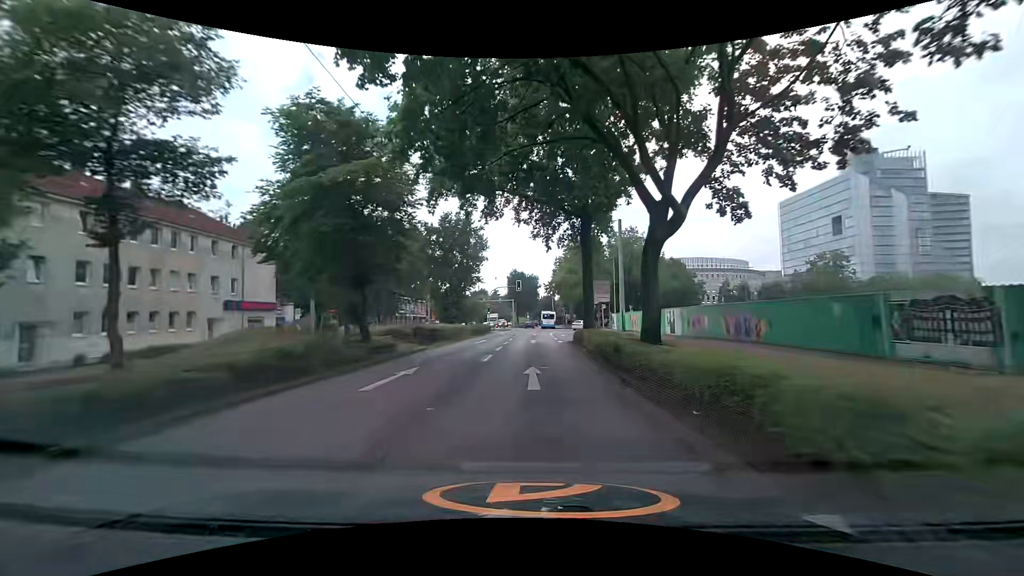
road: secondary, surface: asphalt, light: Day
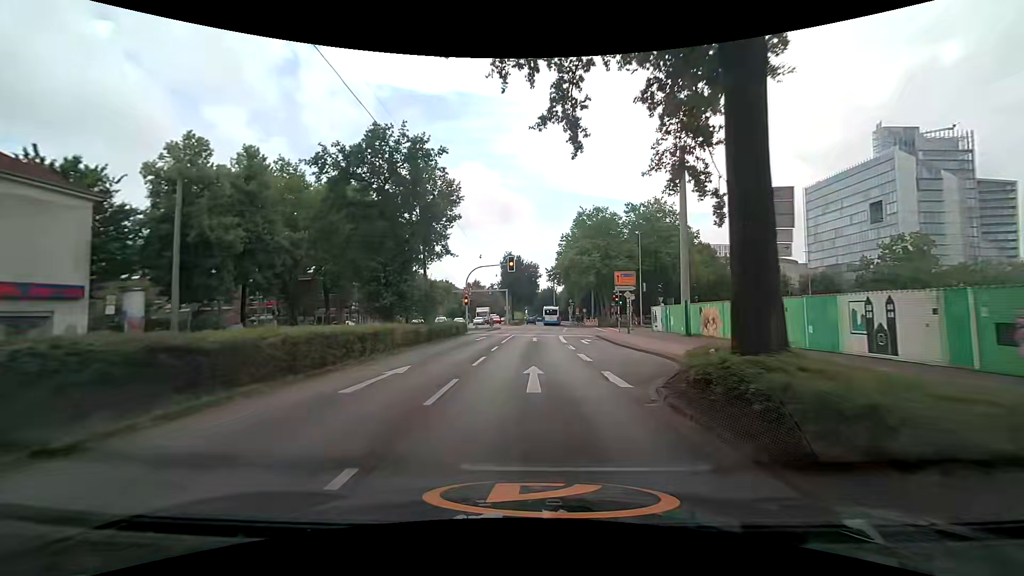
(+0.1, +21.2) m; 0°
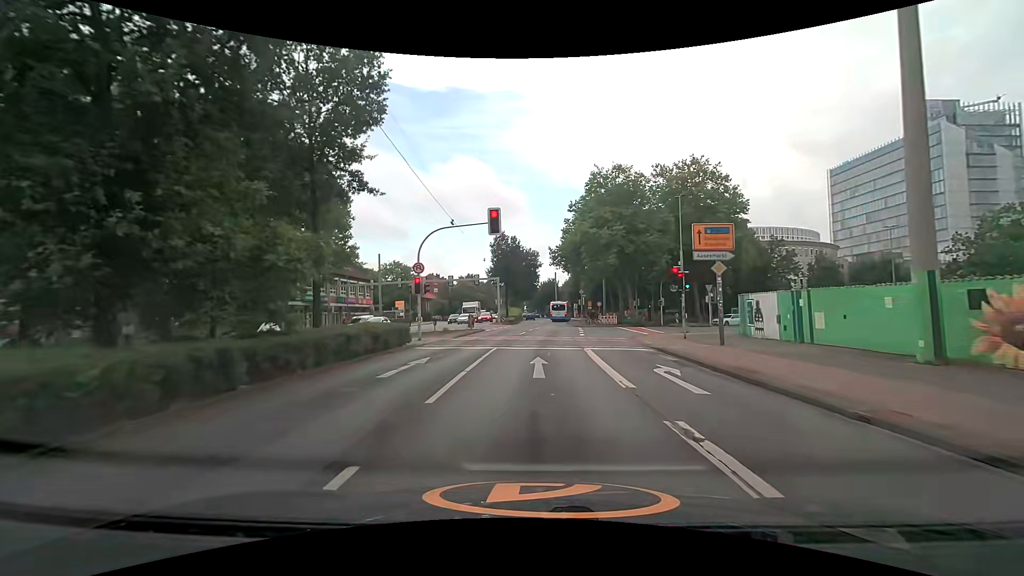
(+0.2, +17.9) m; +1°
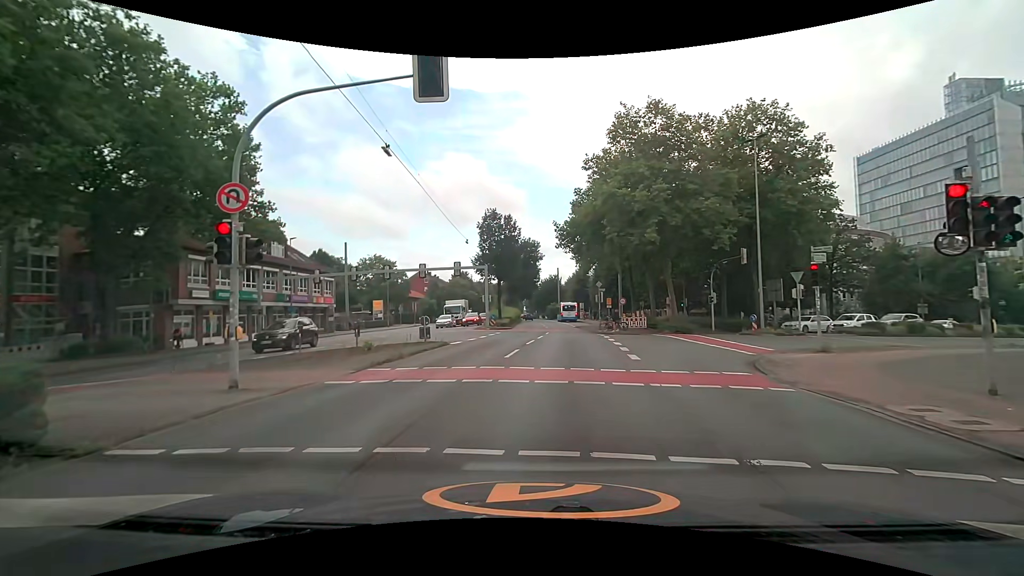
(-0.1, +15.1) m; +1°
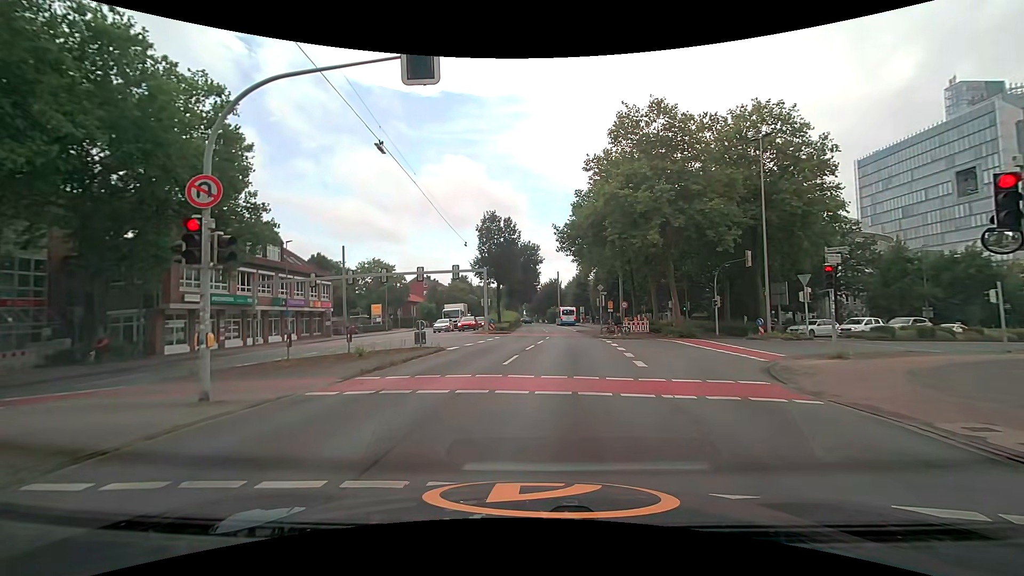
(0.0, +0.8) m; -2°
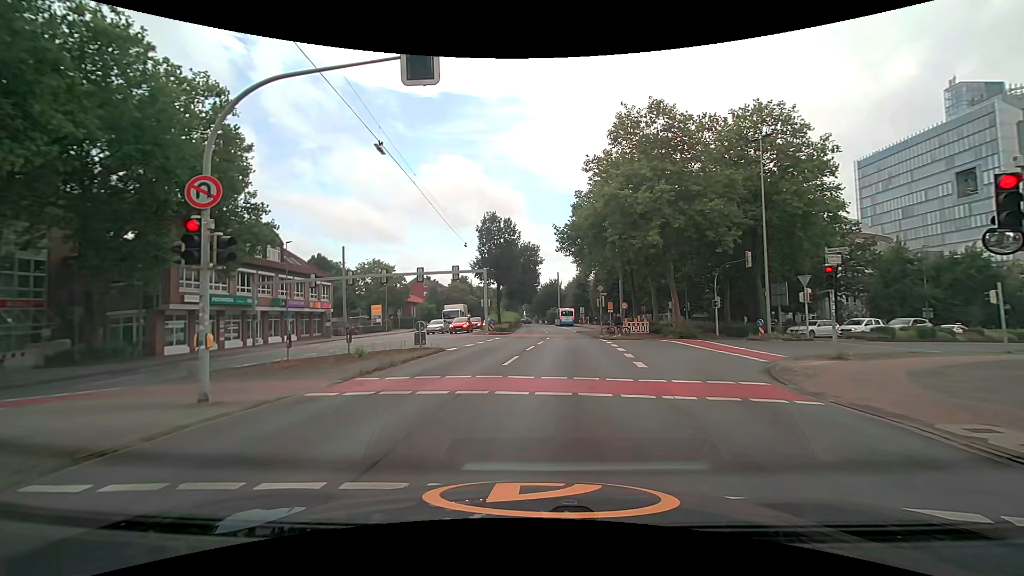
(0.0, +0.1) m; 0°
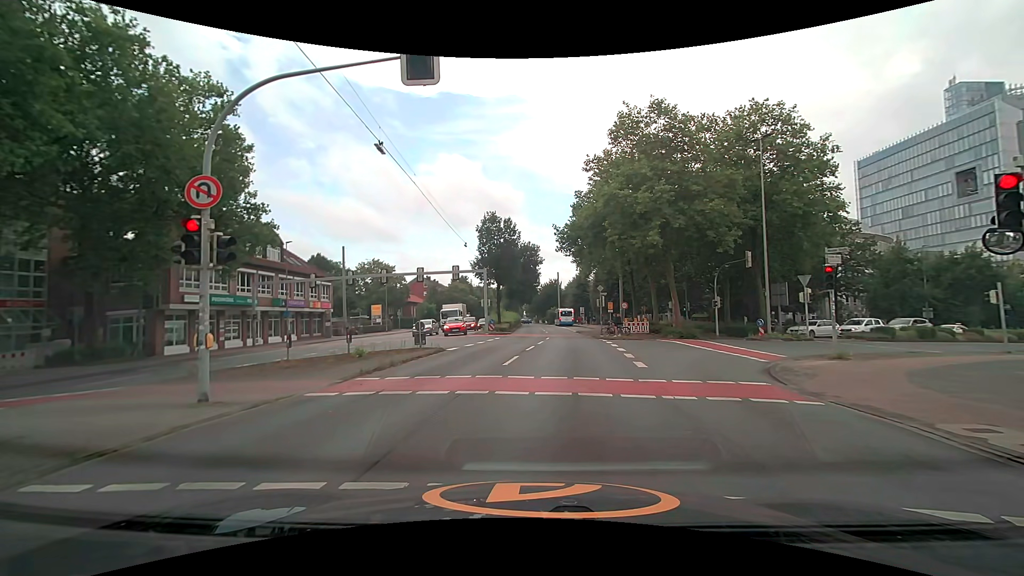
(0.0, 0.0) m; 0°
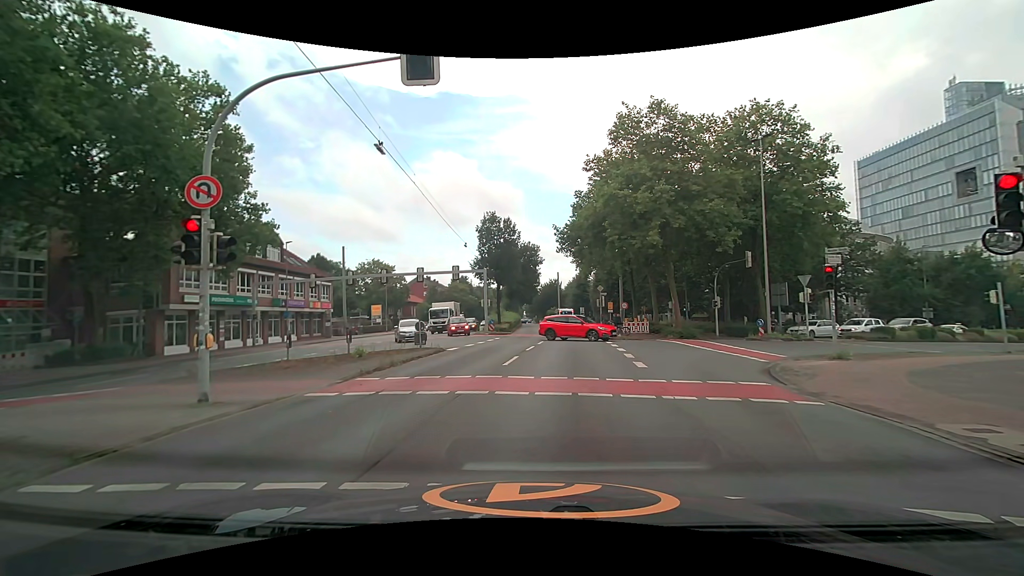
(0.0, 0.0) m; 0°
(0, +10) (+2, +20) (+3, +30) (+4, +40) (+4, +50) (+4, +60) (+5, +70) (+5, +80) (+5, +90) (+5, +100) m
